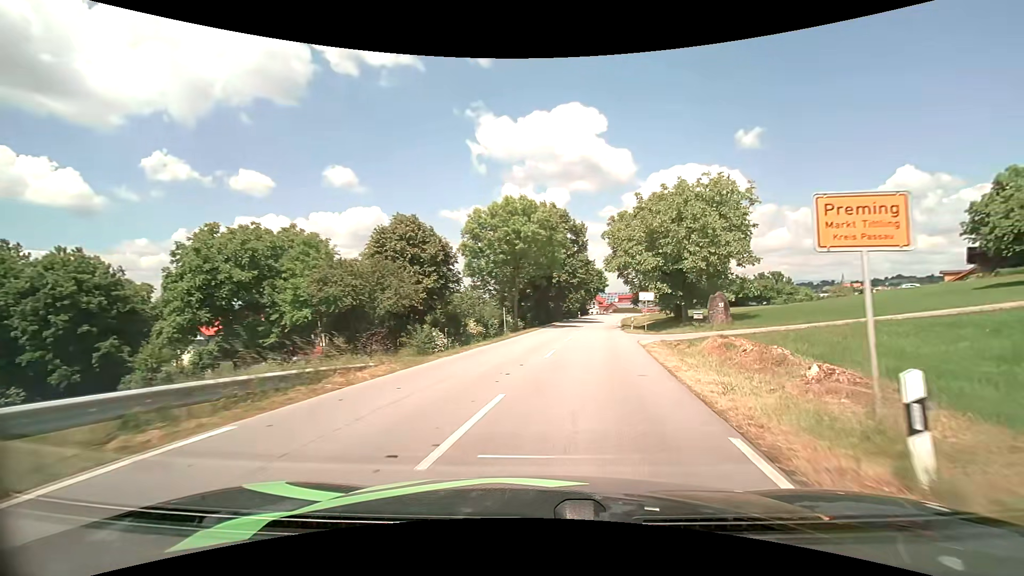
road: tertiary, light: Day
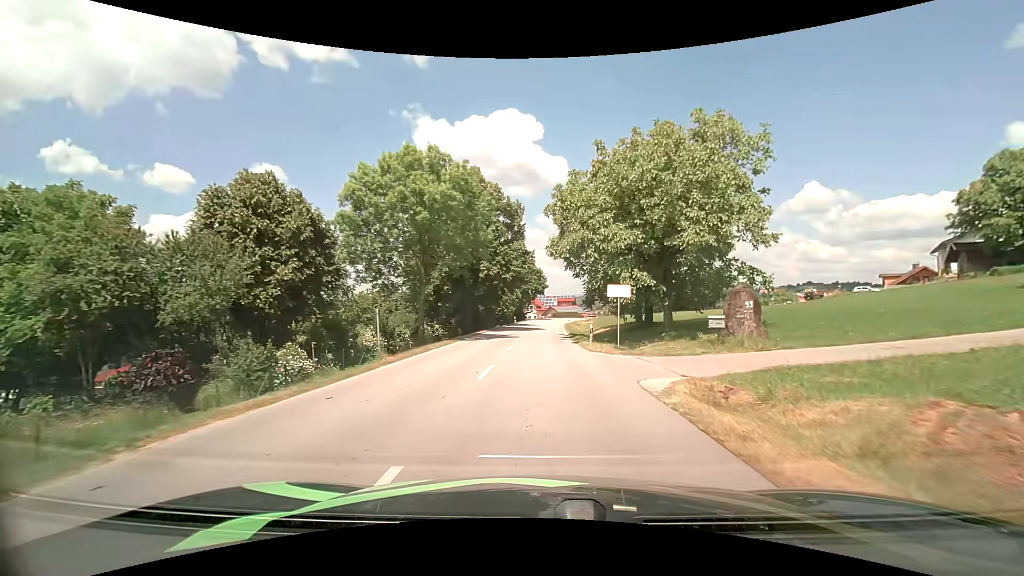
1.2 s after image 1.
(+1.2, +13.4) m; +8°
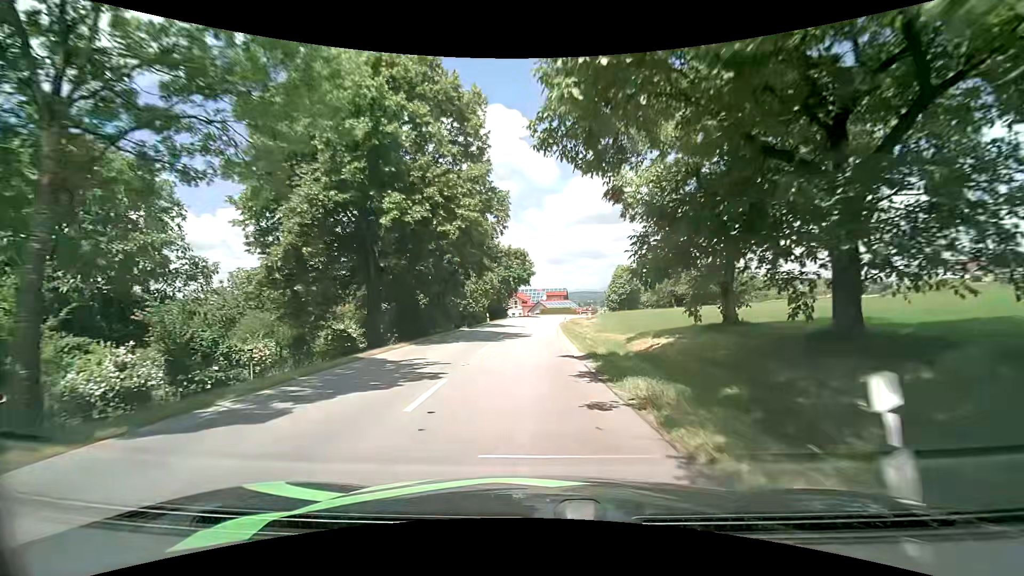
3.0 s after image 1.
(+0.5, +22.1) m; +2°
(0, +10) (0, +20) (0, +30) (0, +40) (0, +50) (+1, +60) (+2, +70) (+5, +80) (+8, +89) (+13, +98) m
